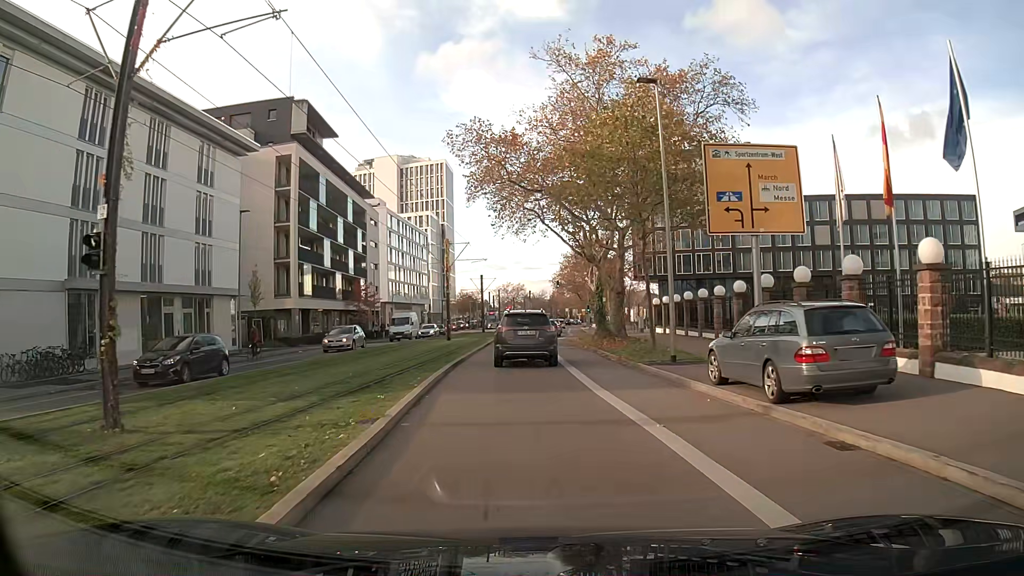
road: secondary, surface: asphalt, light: Day
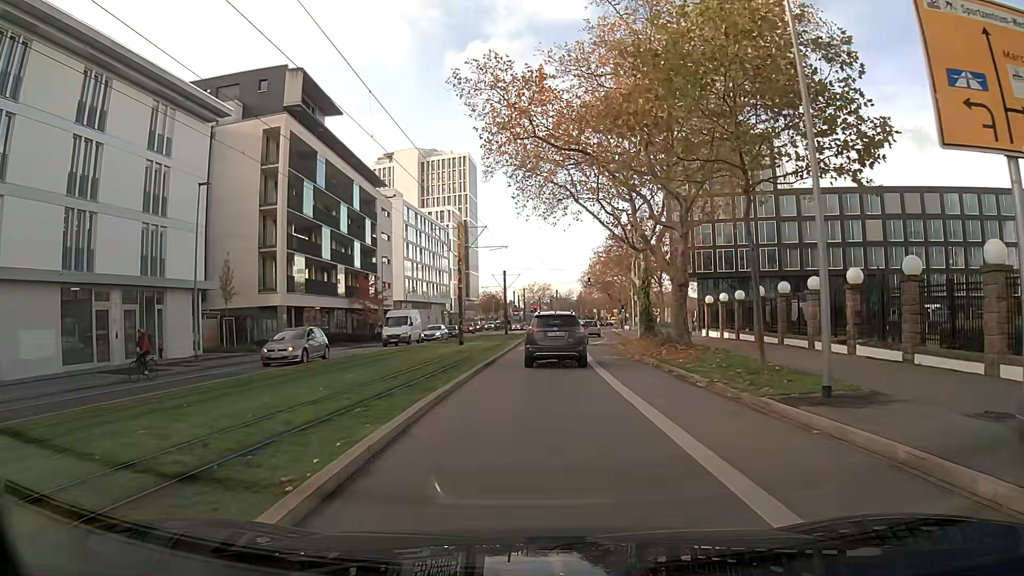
(-0.1, +8.6) m; -2°
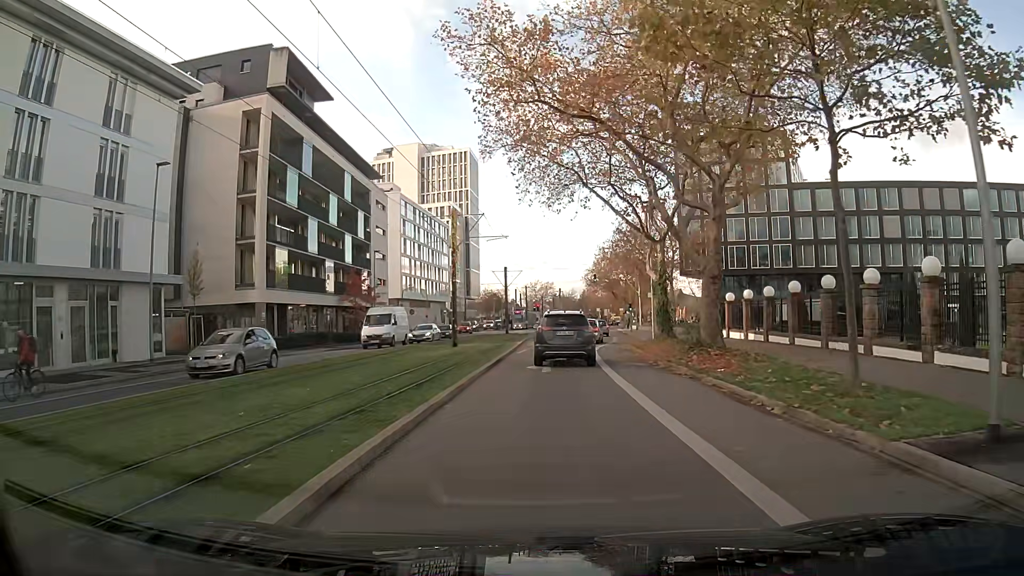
(0.0, +4.4) m; 0°
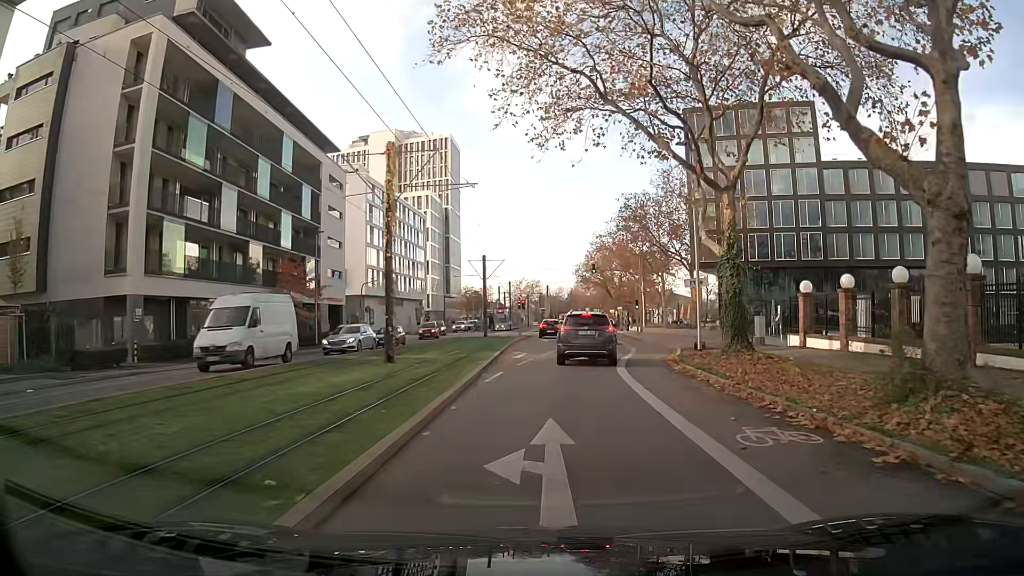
(+0.1, +13.7) m; +2°
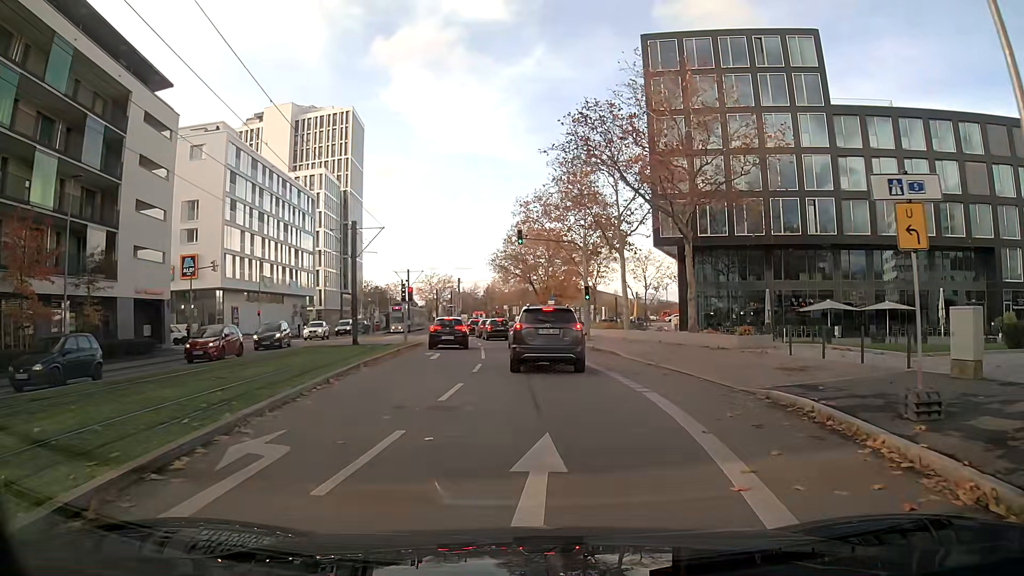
(+1.3, +21.3) m; +6°
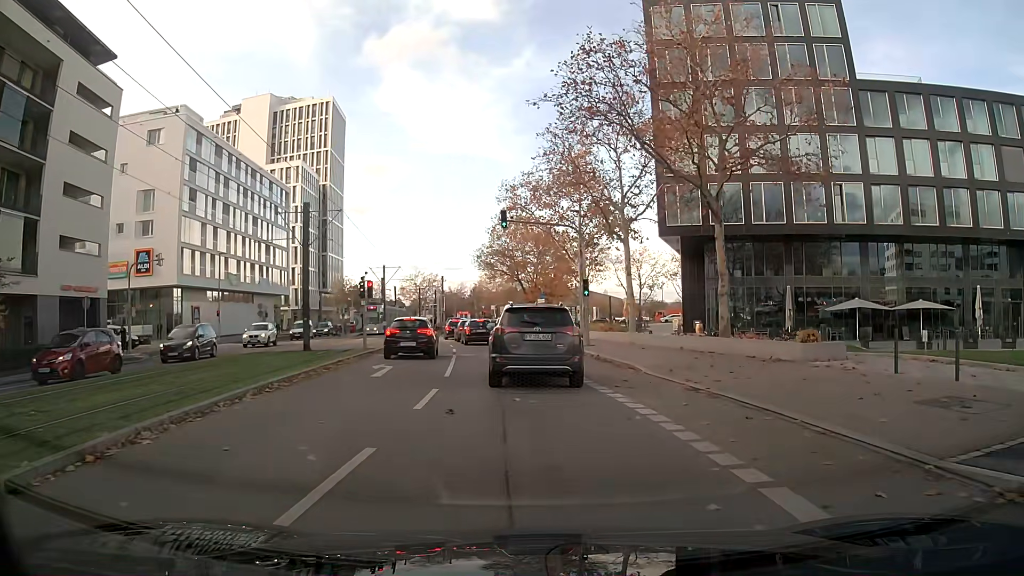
(0.0, +6.9) m; +1°
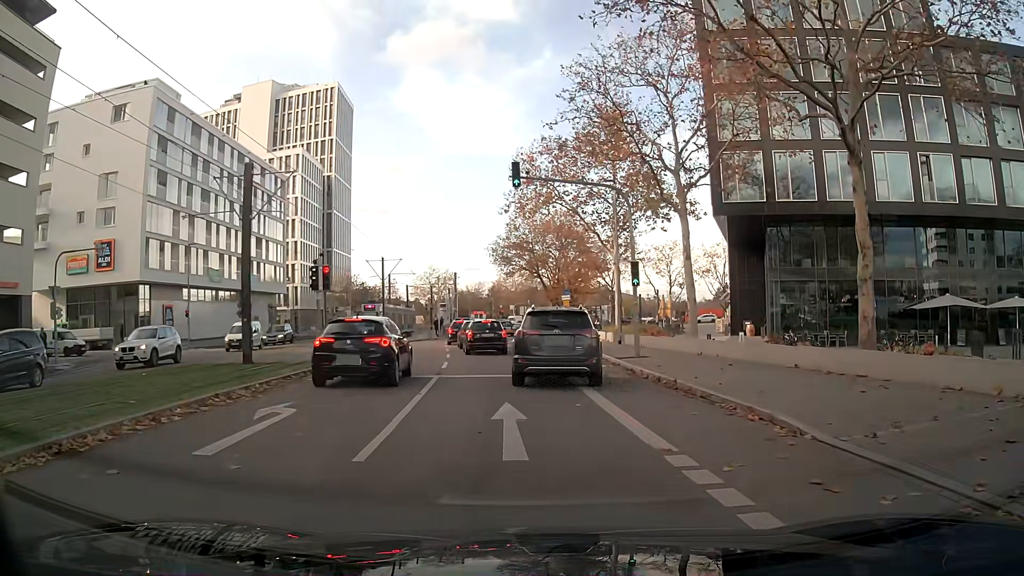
(-0.1, +9.5) m; -2°
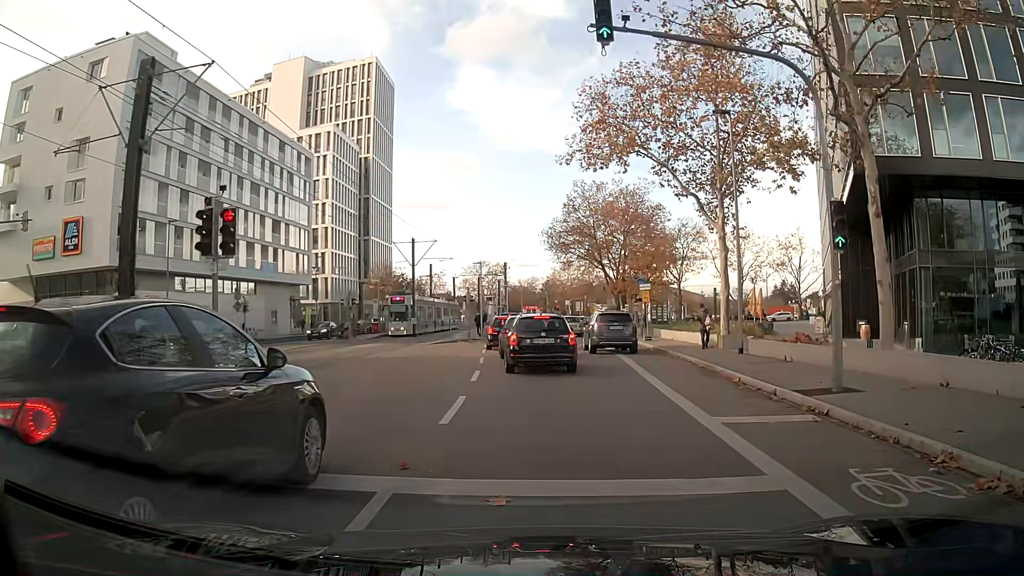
(-0.5, +11.4) m; -3°
(0, +10) (0, +20) (0, +30) (-1, +40) (-1, +50) (-1, +60) (-2, +70) (-2, +80) (-1, +90) (0, +100) m
